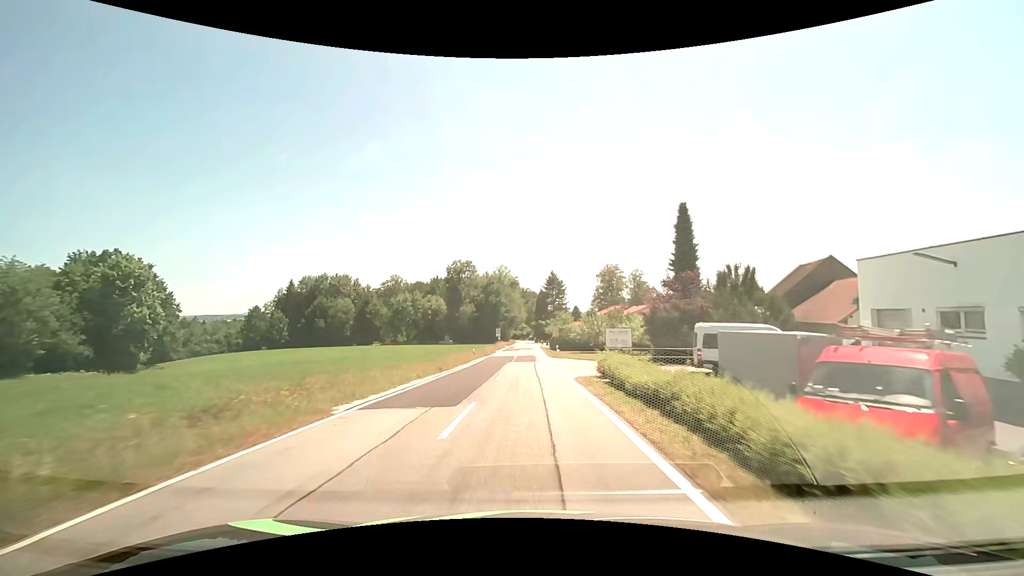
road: tertiary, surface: asphalt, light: Day
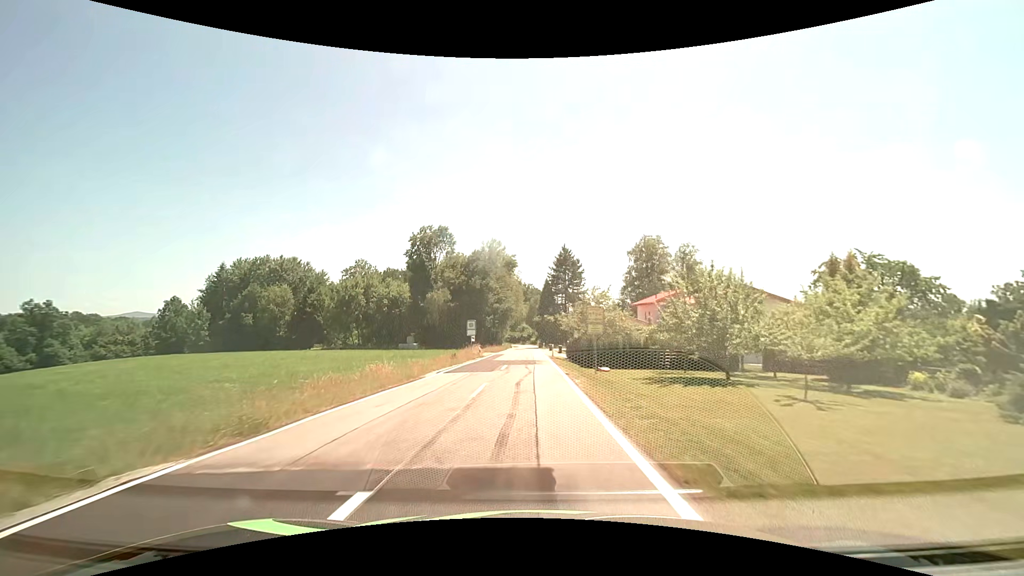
(-0.2, +41.5) m; -1°
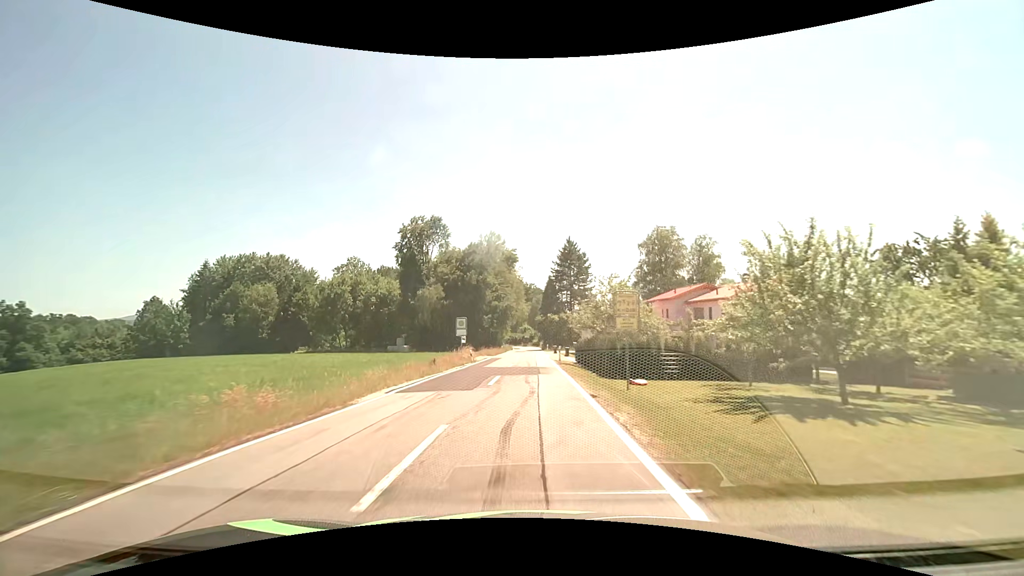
(0.0, +8.1) m; 0°
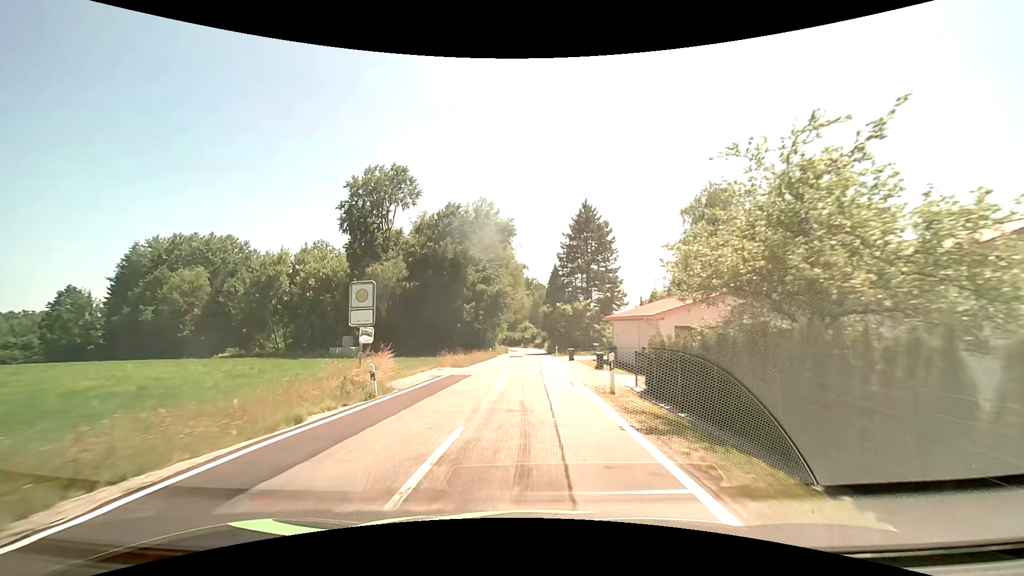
(-0.1, +23.7) m; 0°
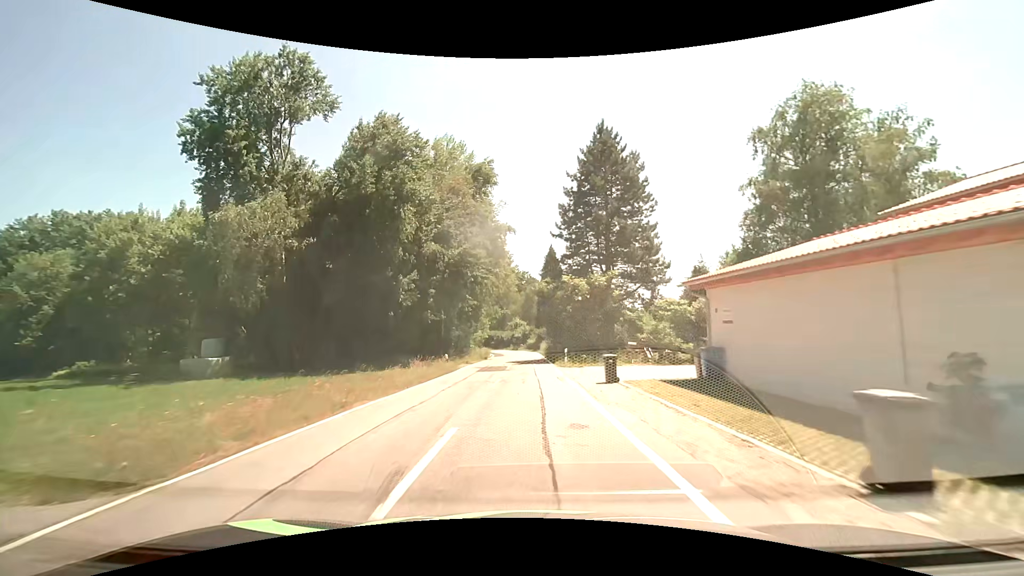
(+0.1, +23.2) m; 0°
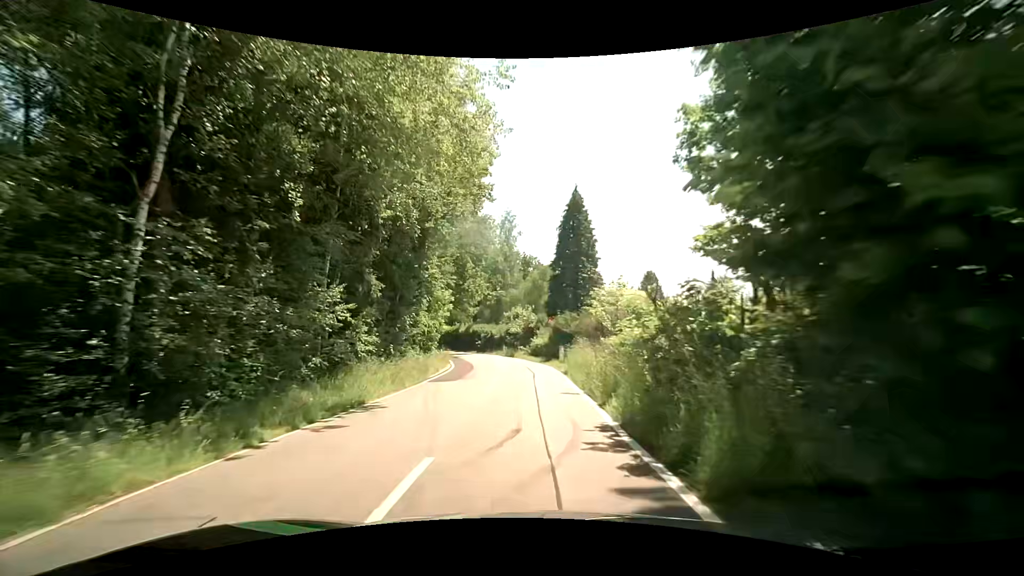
(-0.2, +36.8) m; -1°
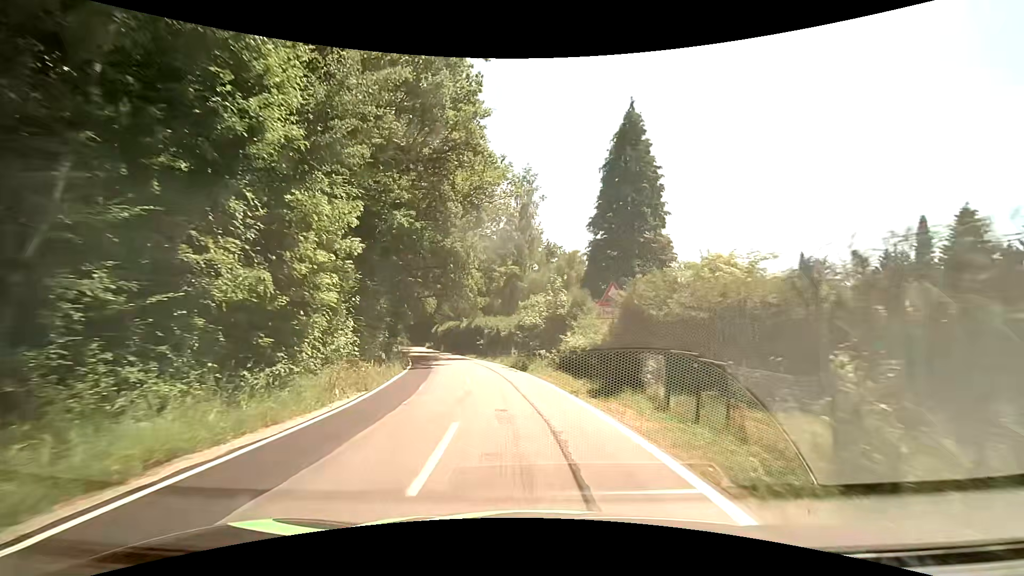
(-0.3, +20.9) m; -2°
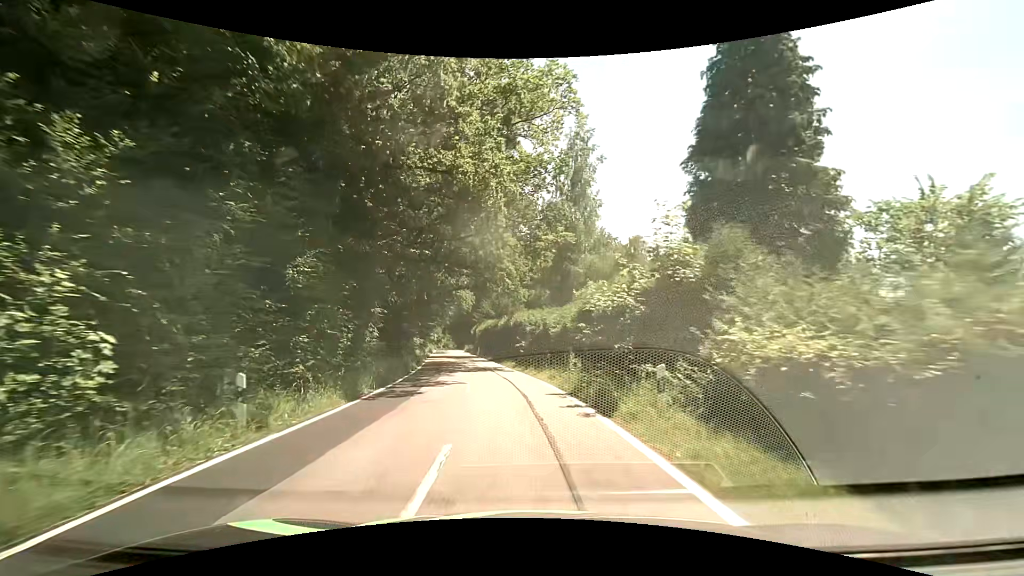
(-0.6, +13.4) m; -6°
(0, +10) (-1, +20) (-3, +30) (-4, +40) (-6, +50) (-8, +59) (-10, +69) (-11, +79) (-13, +89) (-15, +99) m
